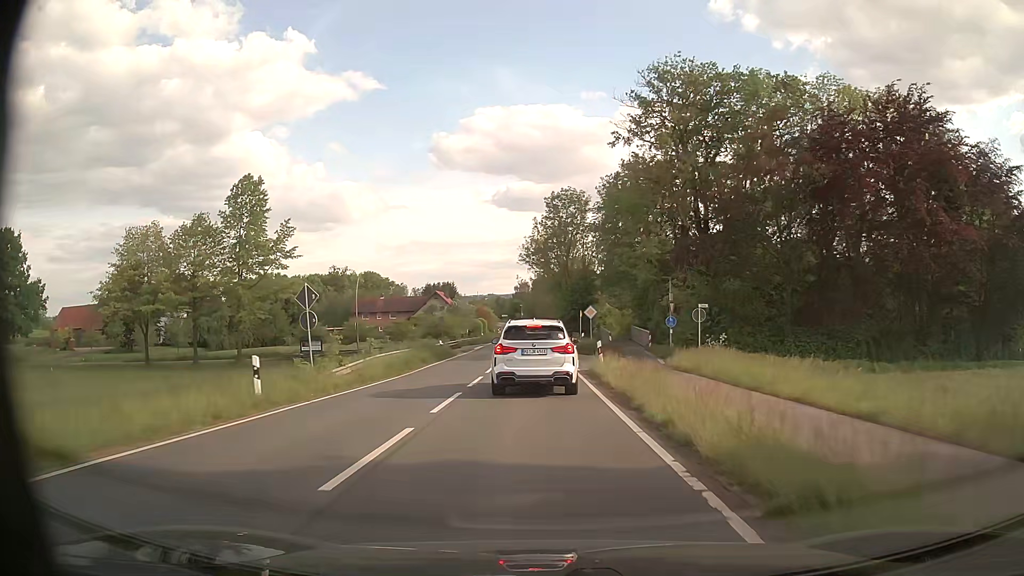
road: secondary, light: Day
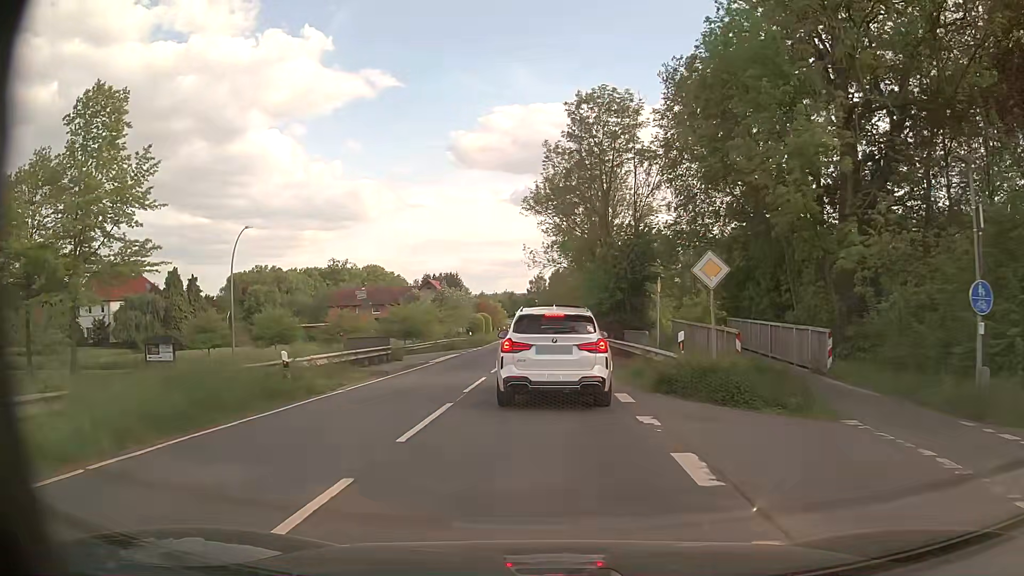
(-0.3, +27.7) m; -1°
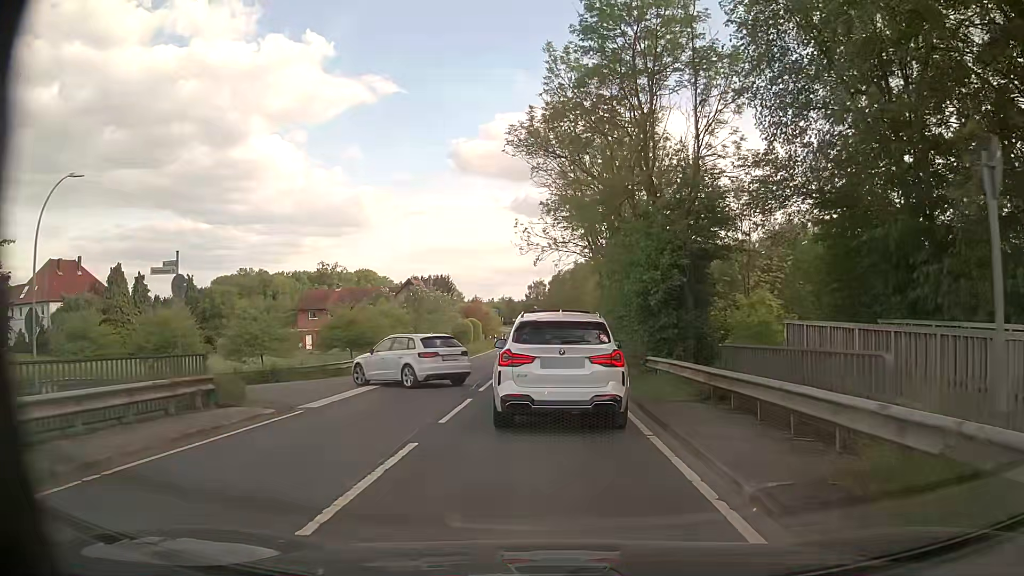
(-0.1, +15.3) m; 0°
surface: asphalt
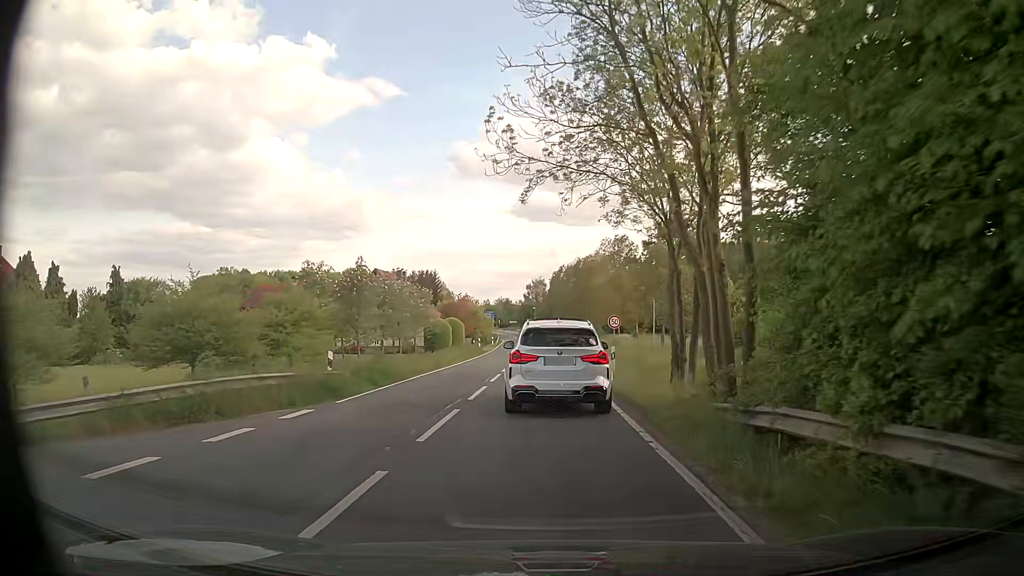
(-0.1, +19.8) m; 0°
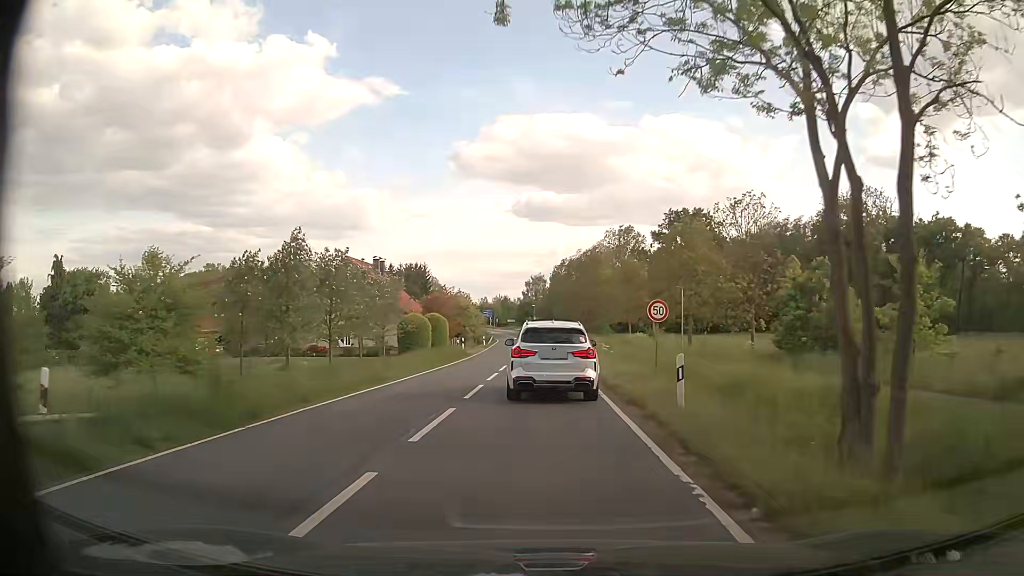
(-0.1, +12.4) m; -1°
